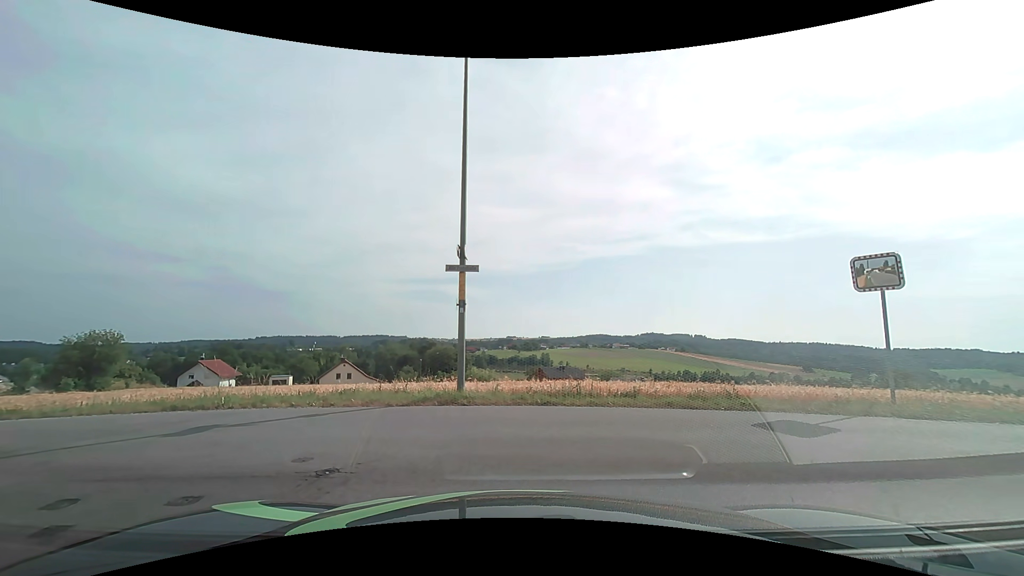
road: residential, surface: asphalt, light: Day
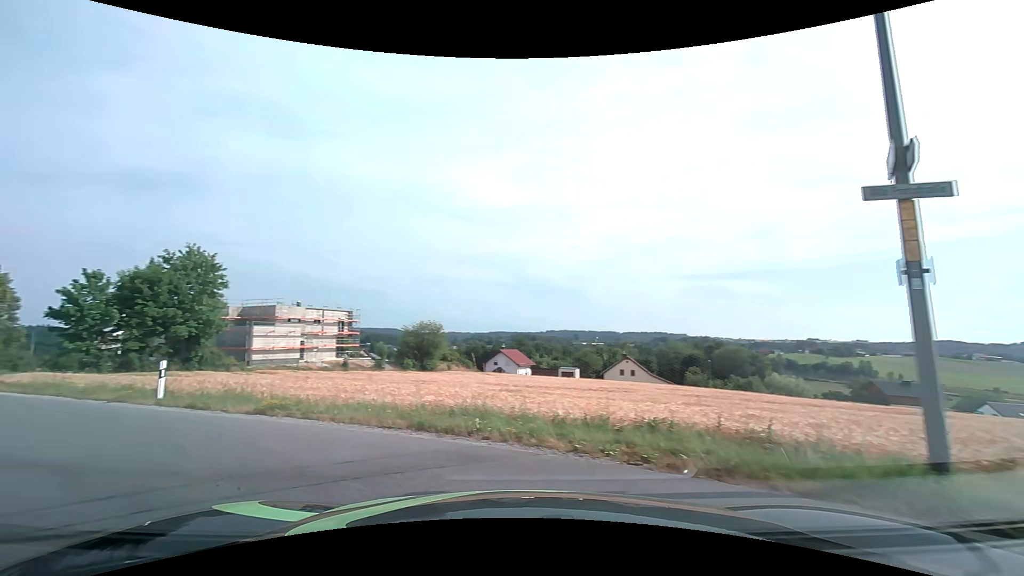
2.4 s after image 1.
(-1.0, +5.3) m; -29°
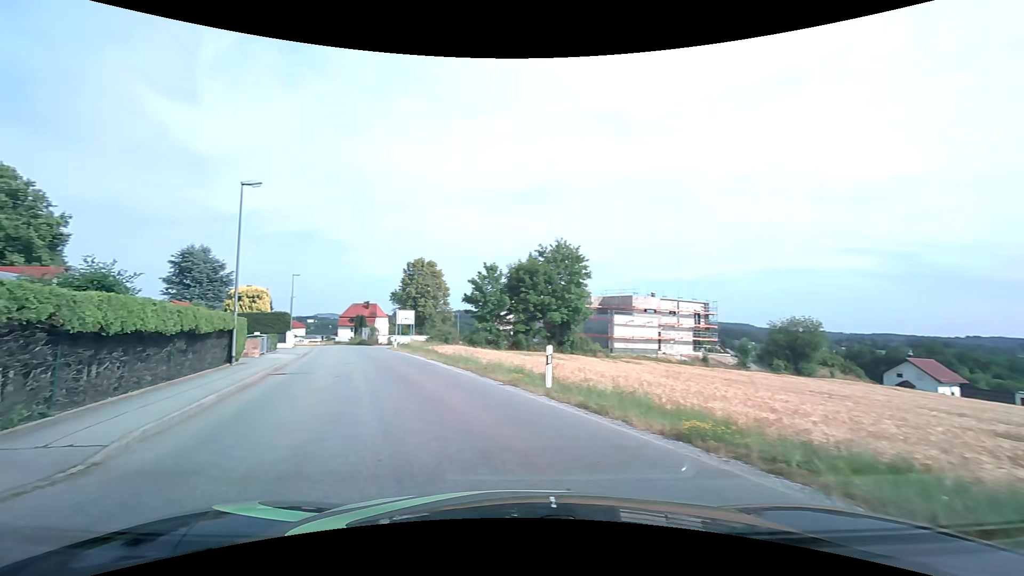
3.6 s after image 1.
(-1.5, +3.9) m; -40°
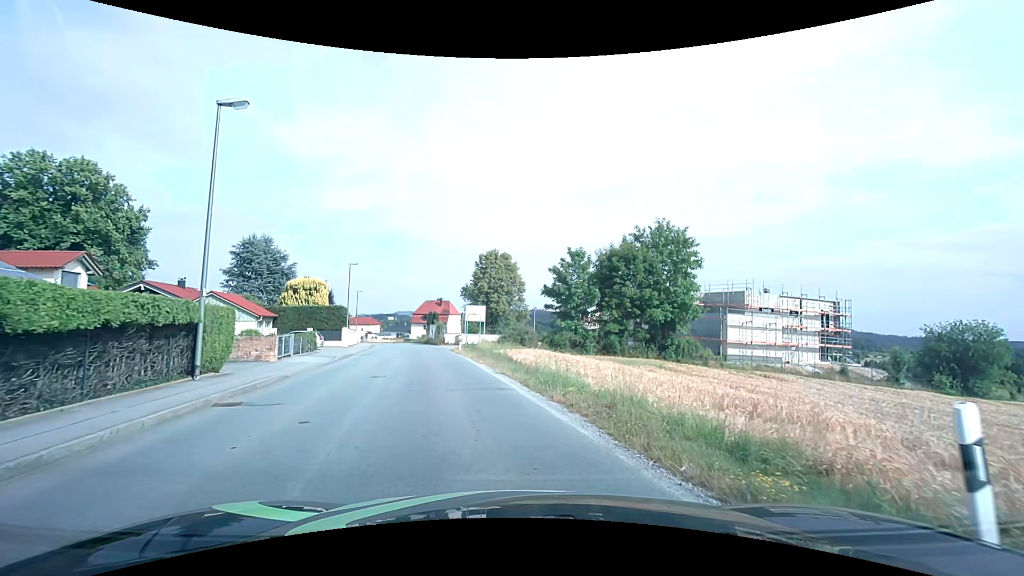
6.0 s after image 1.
(-1.2, +9.0) m; -9°
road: unclassified
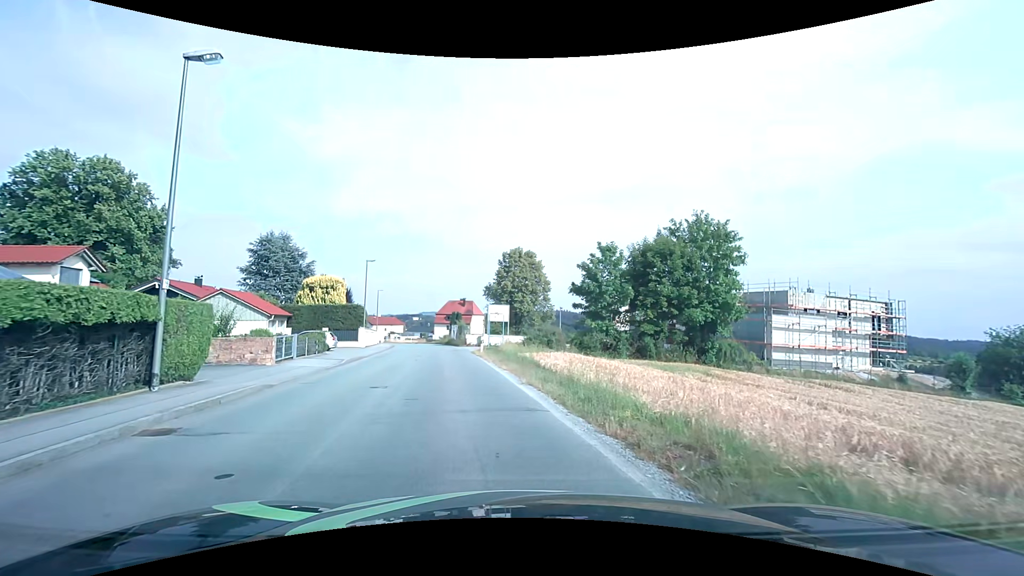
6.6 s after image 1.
(-0.1, +3.0) m; -3°
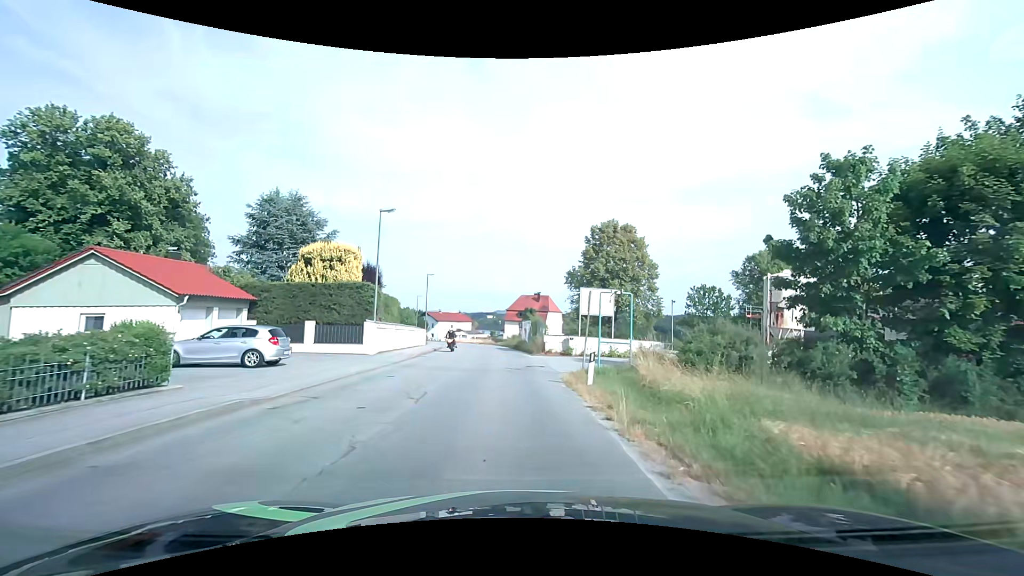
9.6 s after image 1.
(-1.8, +19.3) m; -8°
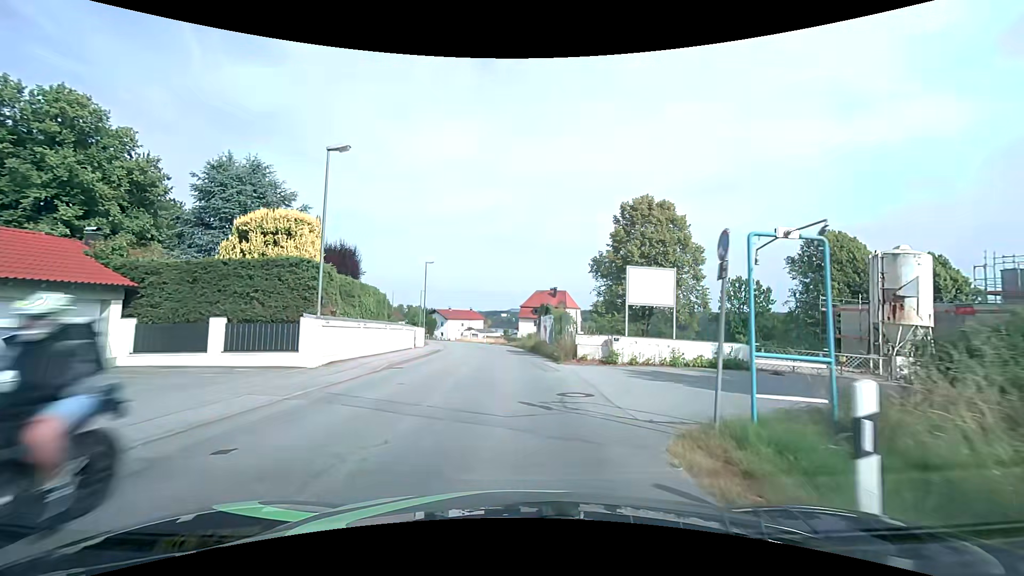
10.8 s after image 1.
(-0.2, +9.4) m; -2°
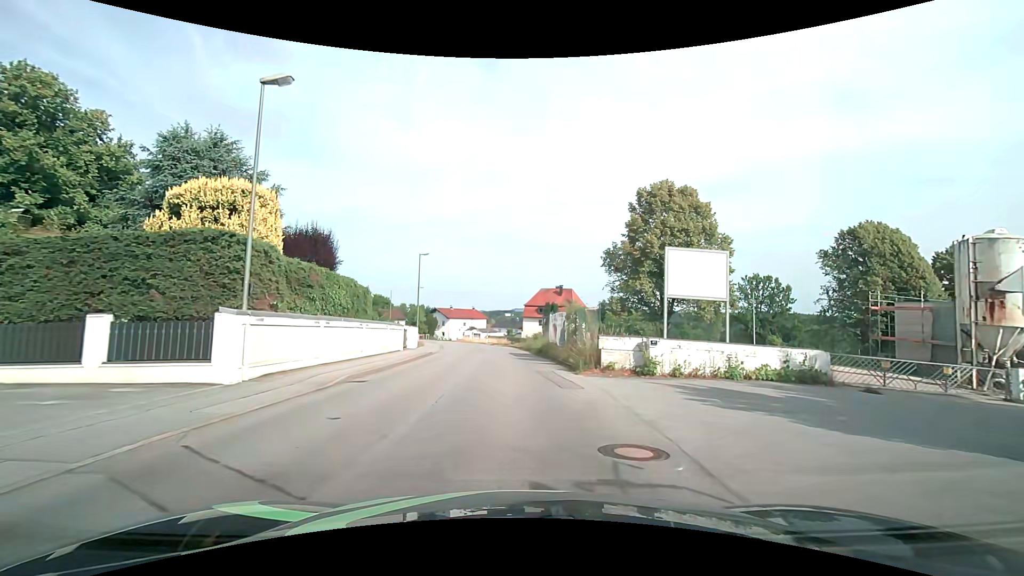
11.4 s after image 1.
(0.0, +5.0) m; 0°
(0, +10) (0, +20) (-1, +30) (-2, +40) (-3, +50) (-4, +60) (-7, +70) (-9, +79) (-12, +89) (-16, +98) m
